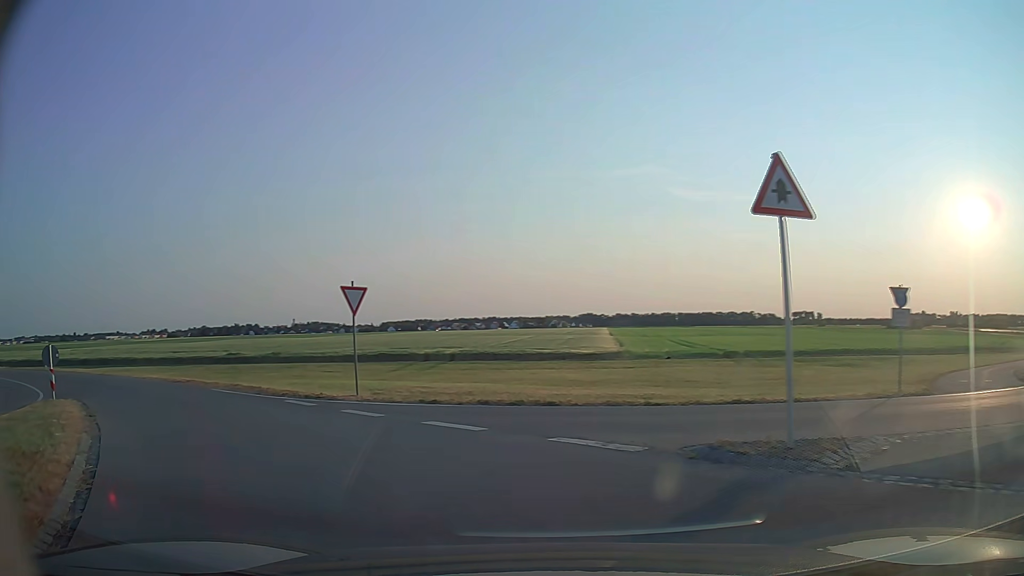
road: tertiary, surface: asphalt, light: Day
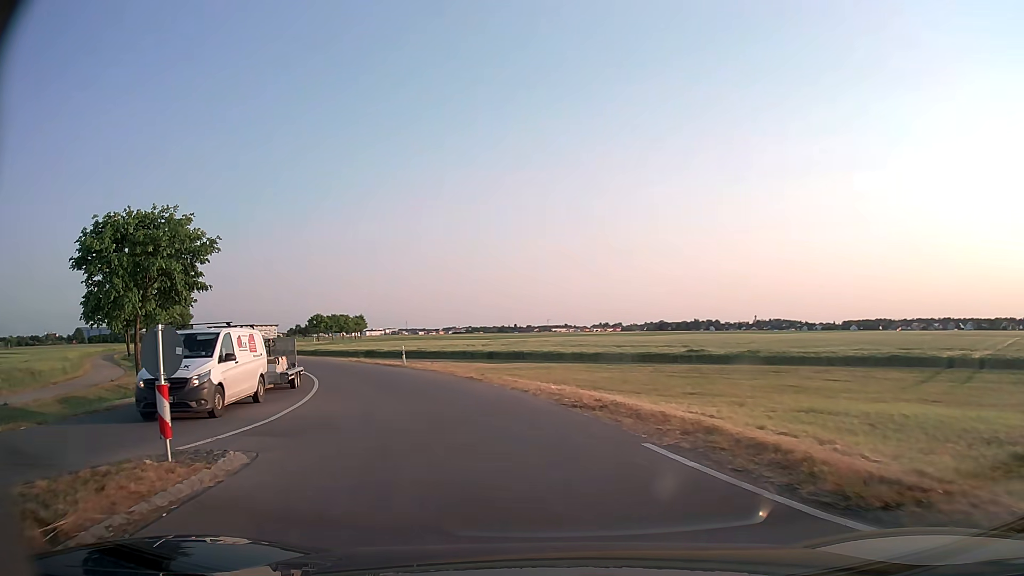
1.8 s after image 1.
(-5.1, +12.4) m; -39°
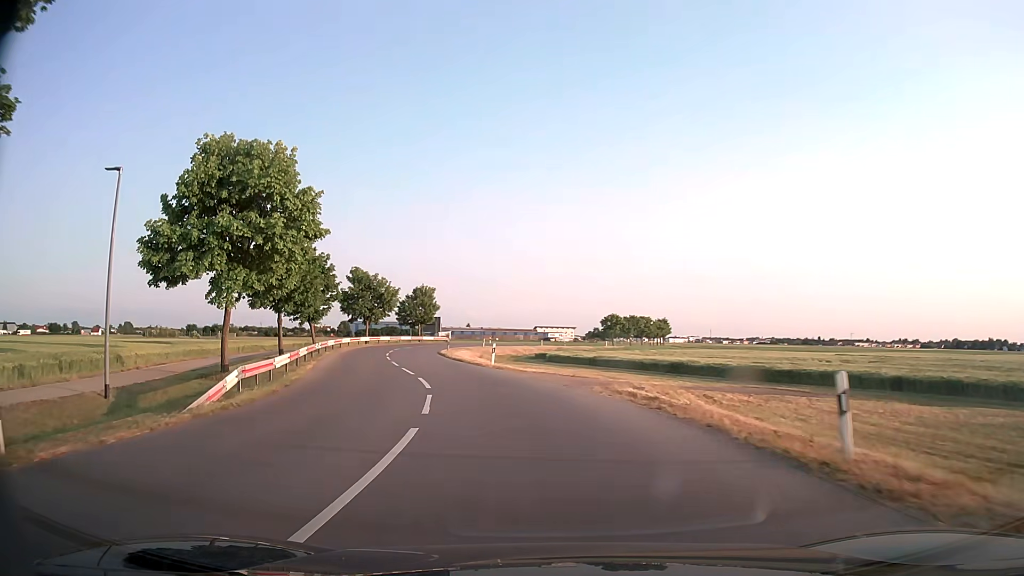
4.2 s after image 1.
(-6.4, +25.8) m; -24°
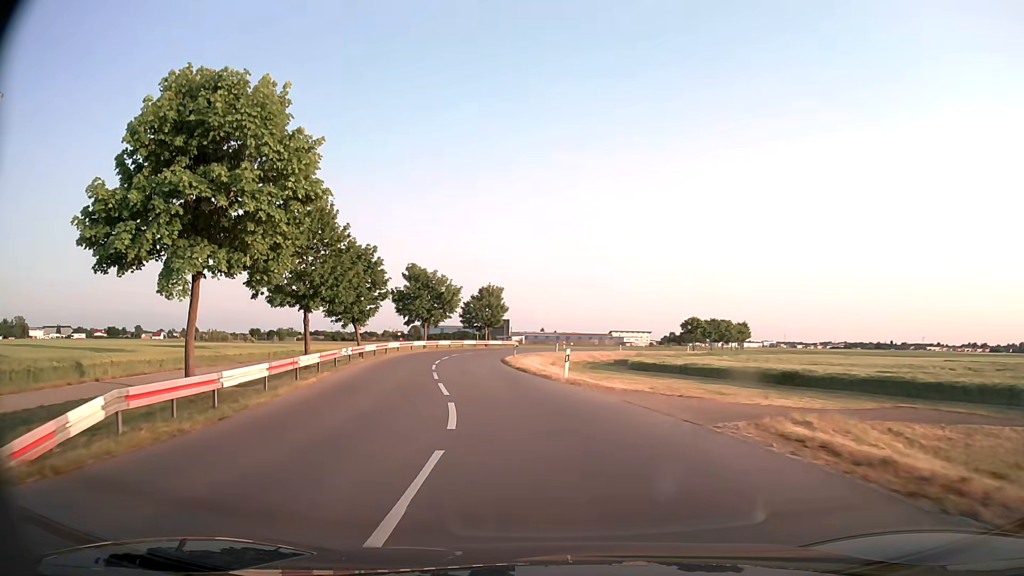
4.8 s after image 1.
(-0.6, +8.2) m; -7°
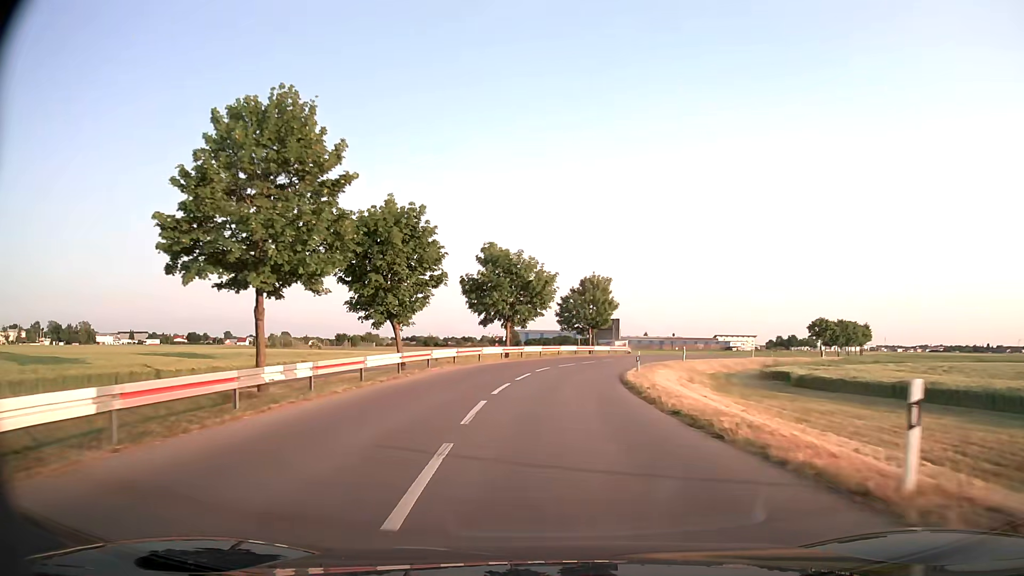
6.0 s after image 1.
(-1.7, +18.0) m; -9°
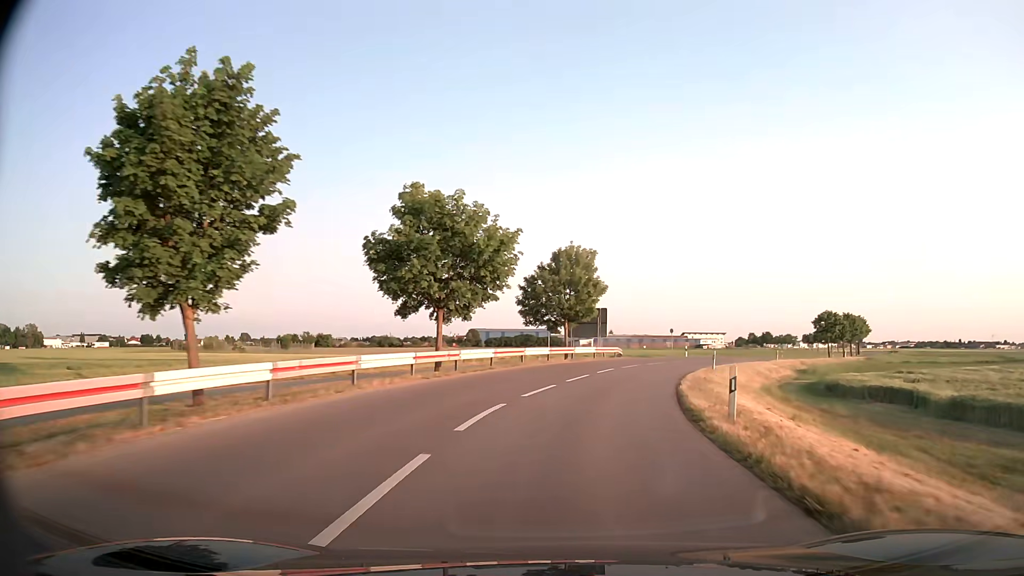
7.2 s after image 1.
(+0.2, +19.2) m; +3°
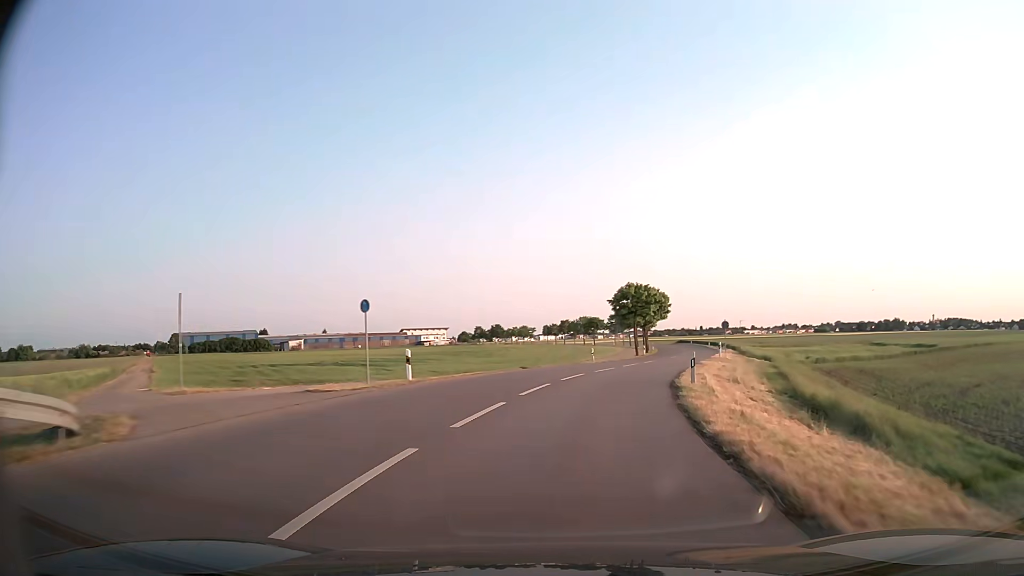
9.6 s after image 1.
(+7.8, +40.2) m; +23°
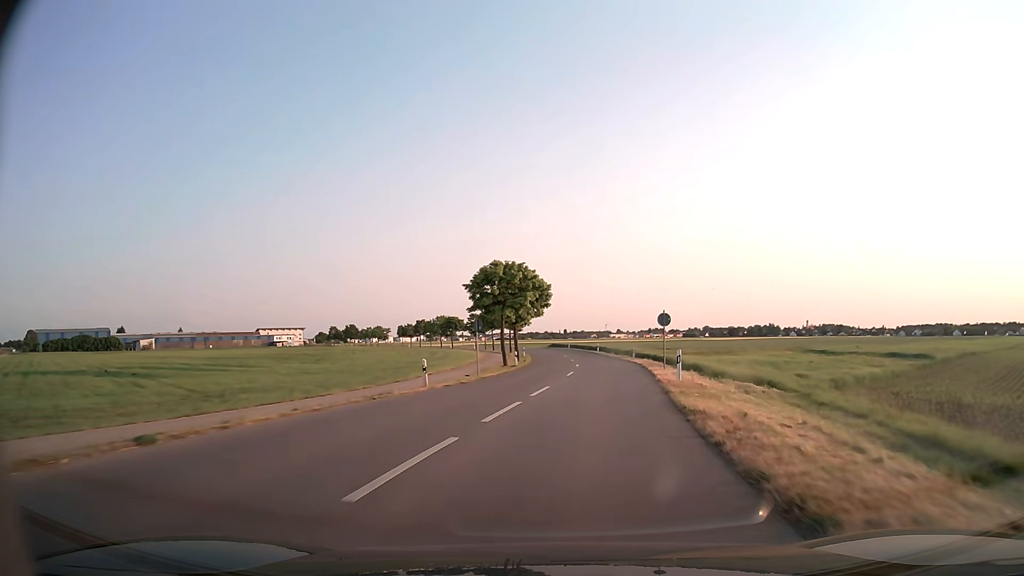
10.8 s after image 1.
(+2.3, +22.2) m; +11°
(0, +10) (+1, +20) (+2, +30) (+3, +40) (+3, +50) (+3, +60) (+3, +70) (+3, +80) (+2, +90) (+1, +100) m
